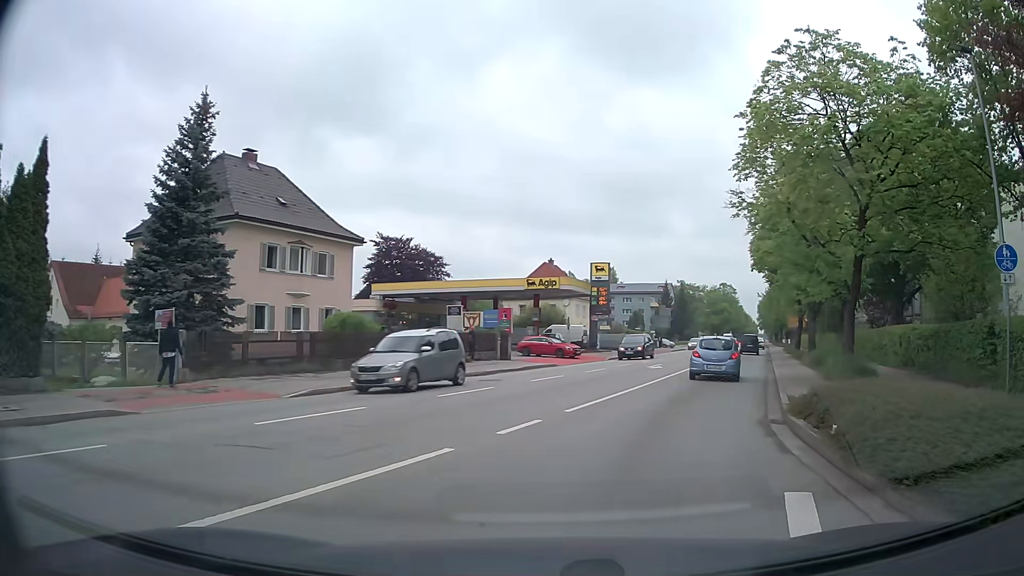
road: tertiary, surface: asphalt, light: Day
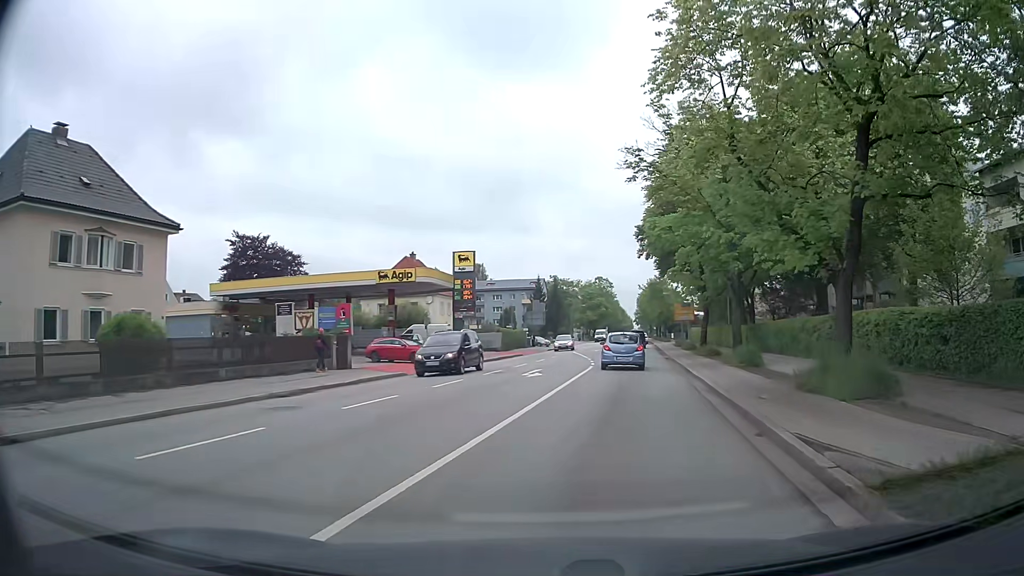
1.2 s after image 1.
(+0.5, +7.9) m; +9°
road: secondary
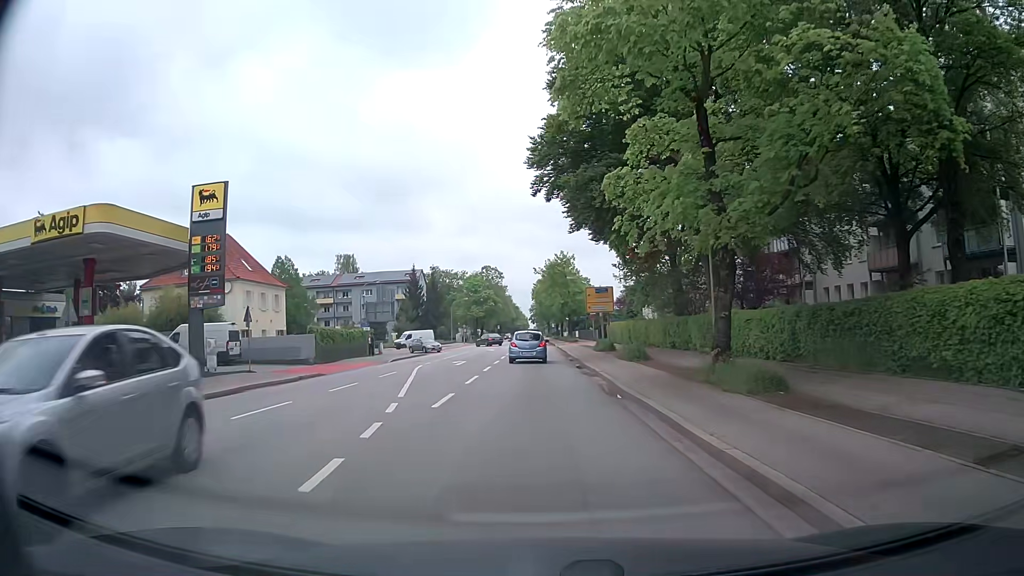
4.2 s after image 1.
(+3.0, +25.0) m; +8°
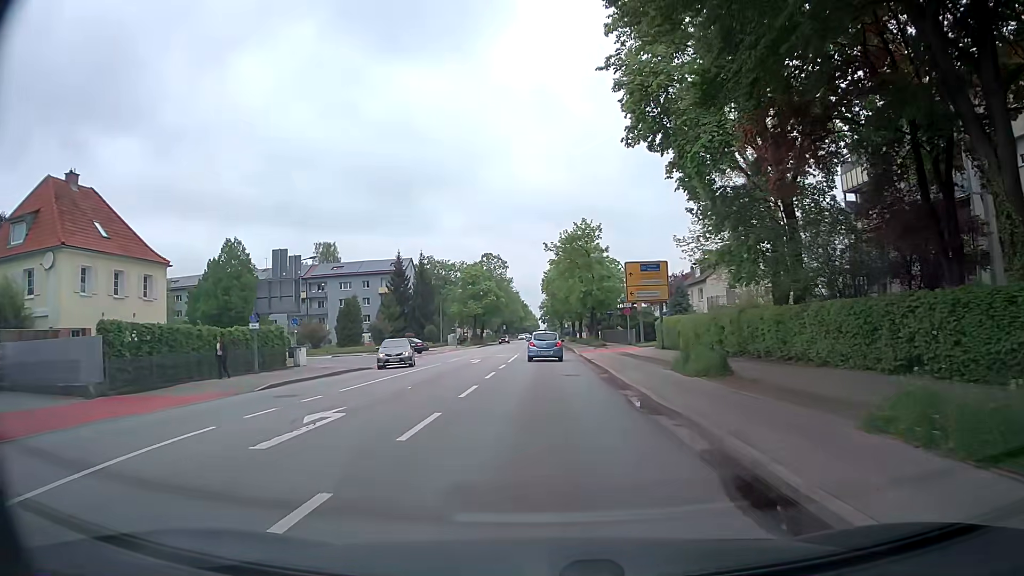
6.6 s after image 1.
(-0.2, +22.1) m; 0°
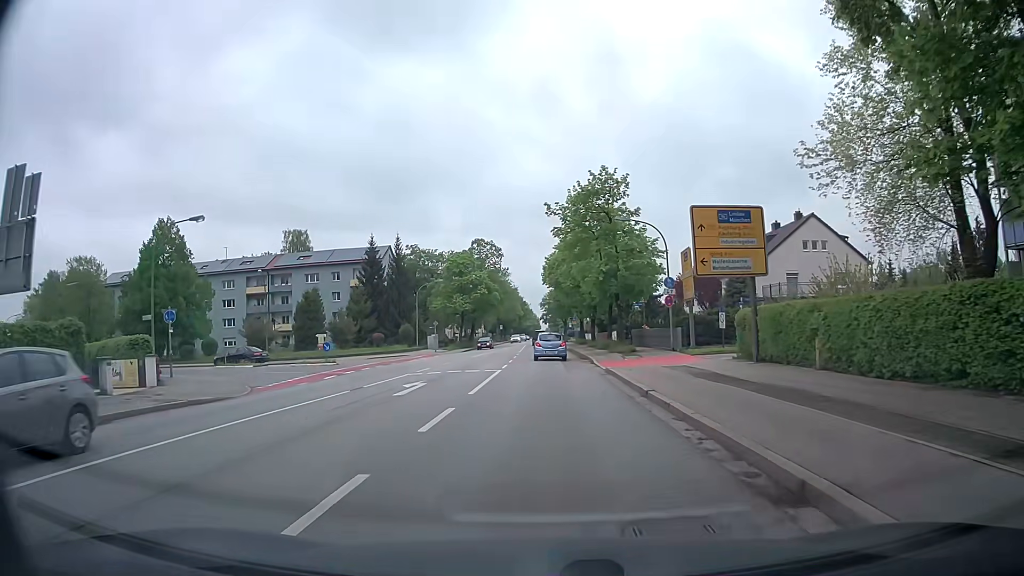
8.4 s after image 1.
(-0.1, +17.3) m; 0°
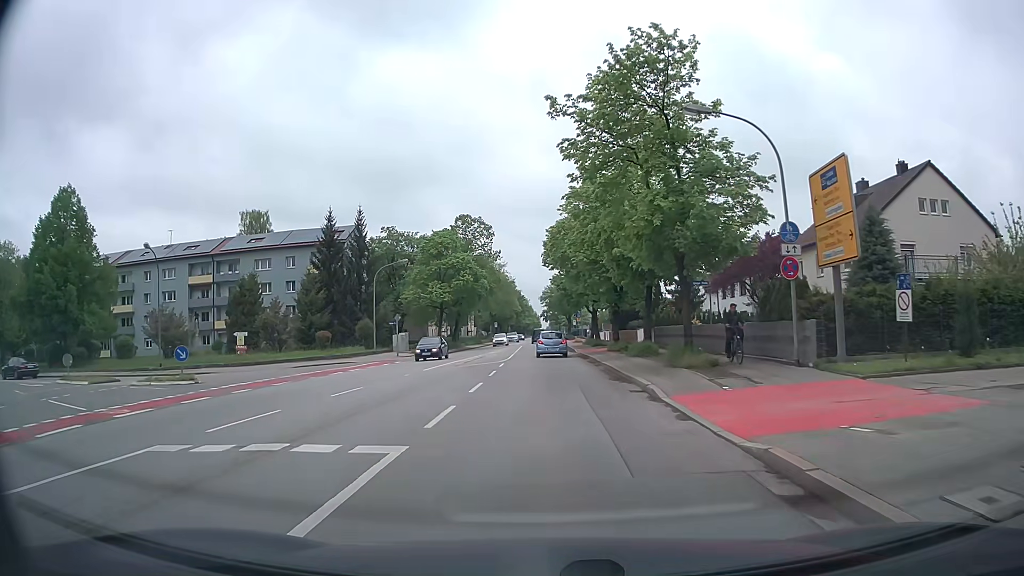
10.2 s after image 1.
(0.0, +17.8) m; 0°
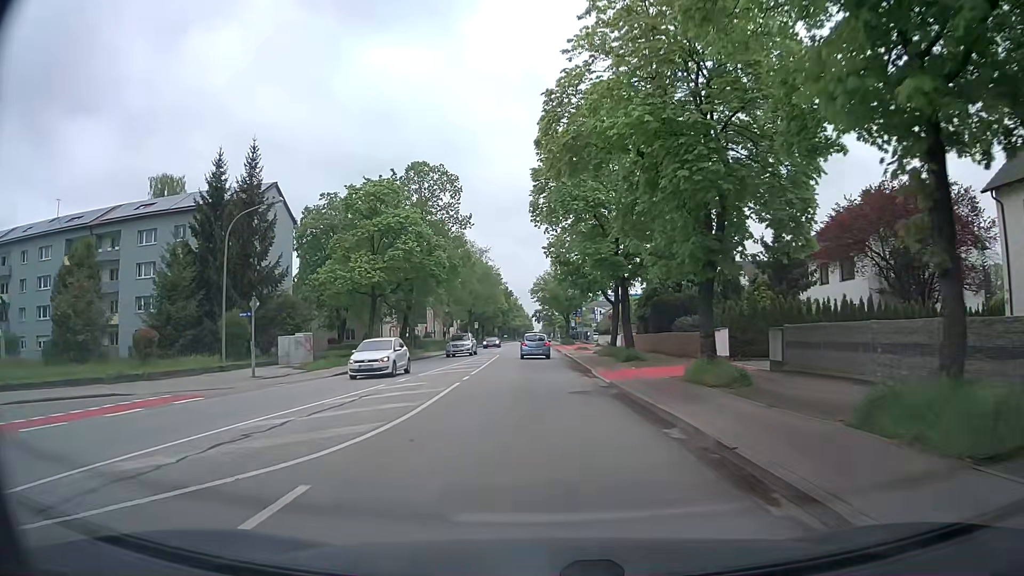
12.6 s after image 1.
(+0.2, +24.3) m; +1°
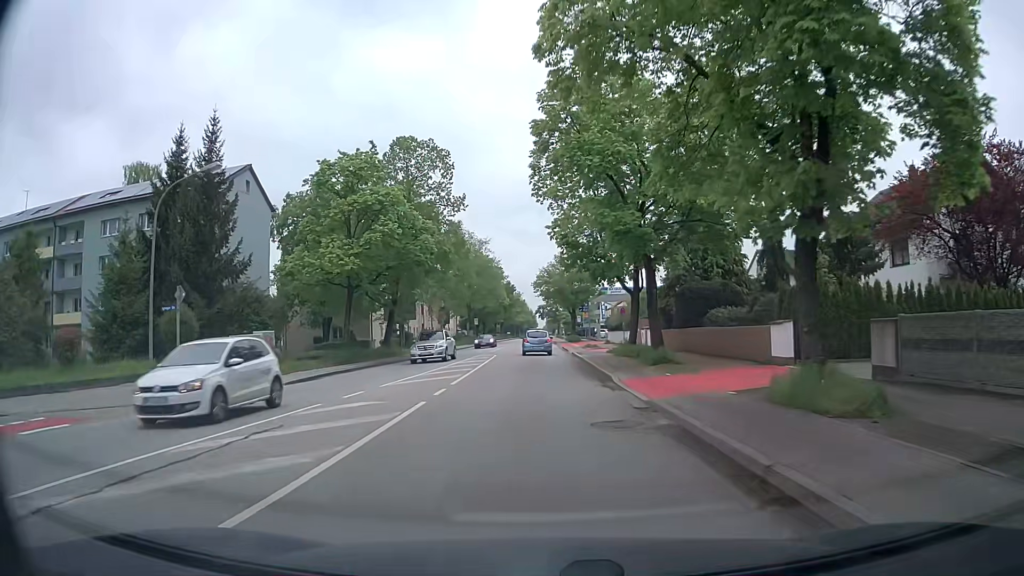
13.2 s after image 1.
(-0.1, +6.2) m; -1°
(0, +10) (0, +20) (0, +30) (0, +40) (-1, +50) (-1, +60) (-1, +70) (0, +80) (0, +90) (0, +100) m
